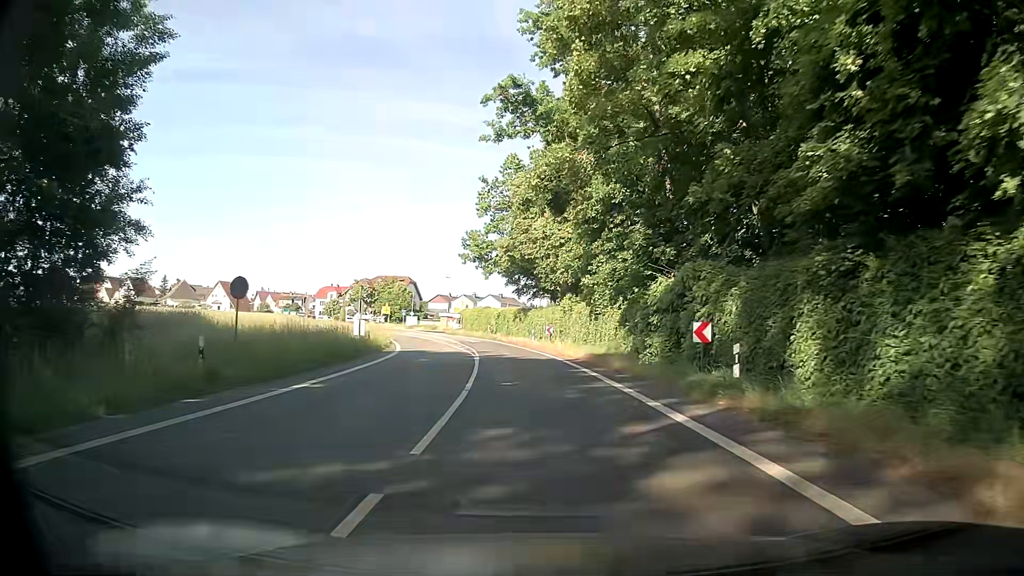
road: secondary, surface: asphalt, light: Day
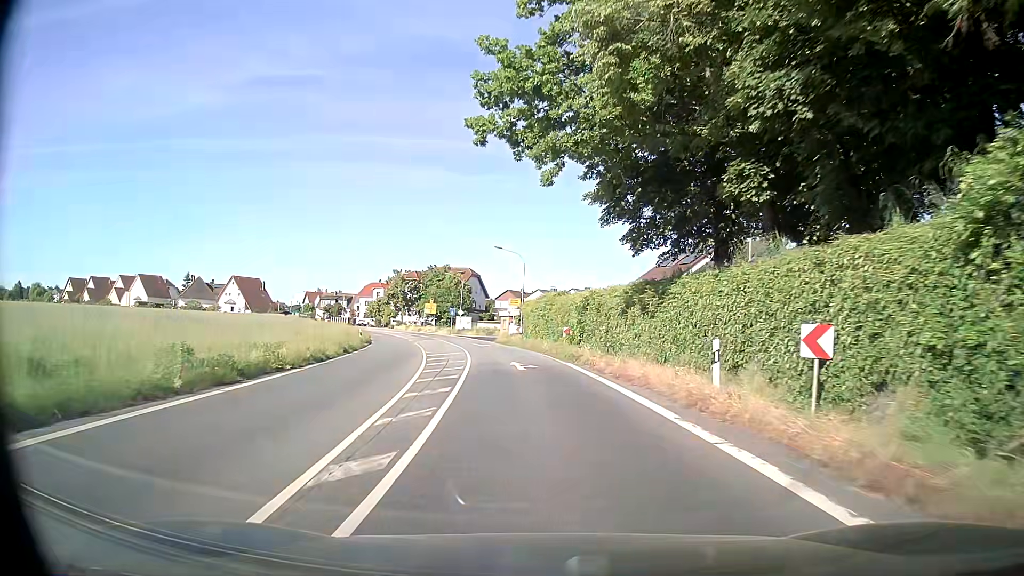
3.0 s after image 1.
(-2.2, +37.0) m; -8°
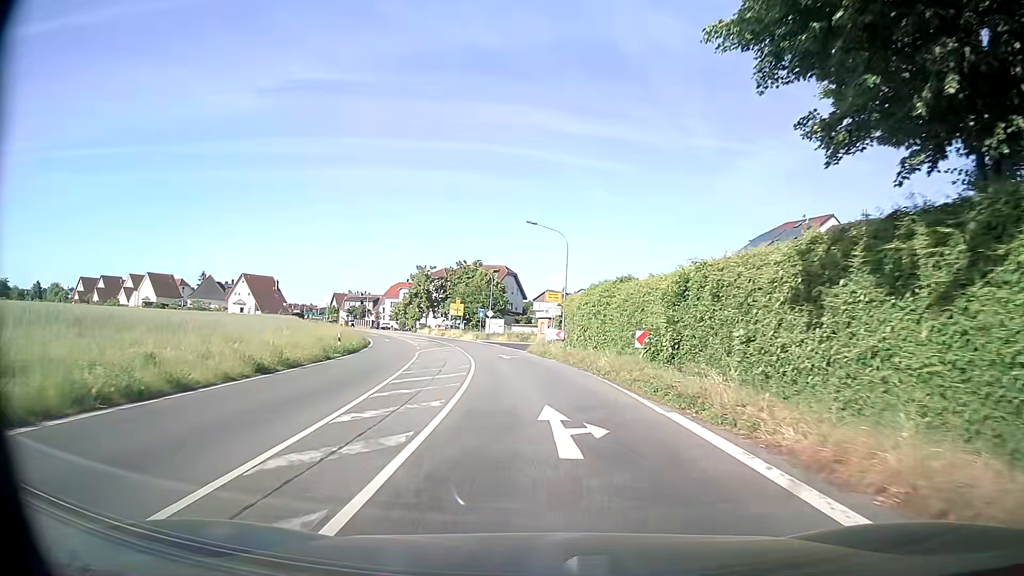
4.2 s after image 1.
(-0.3, +14.3) m; -3°
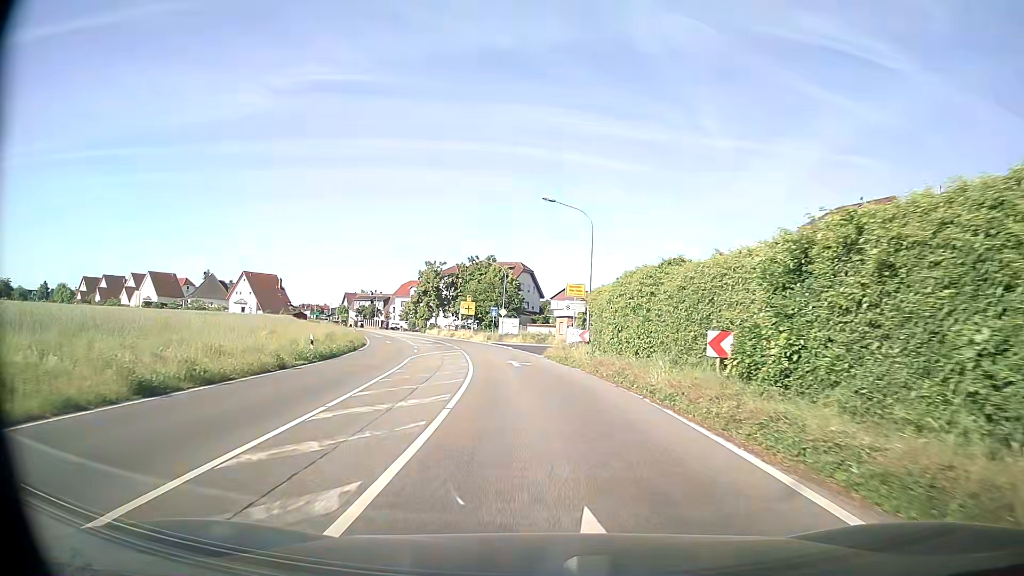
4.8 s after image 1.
(-0.1, +7.0) m; -2°
(0, +10) (-1, +20) (-2, +30) (-3, +40) (-5, +50) (-7, +59) (-10, +69) (-13, +79) (-16, +88) (-20, +97) m
